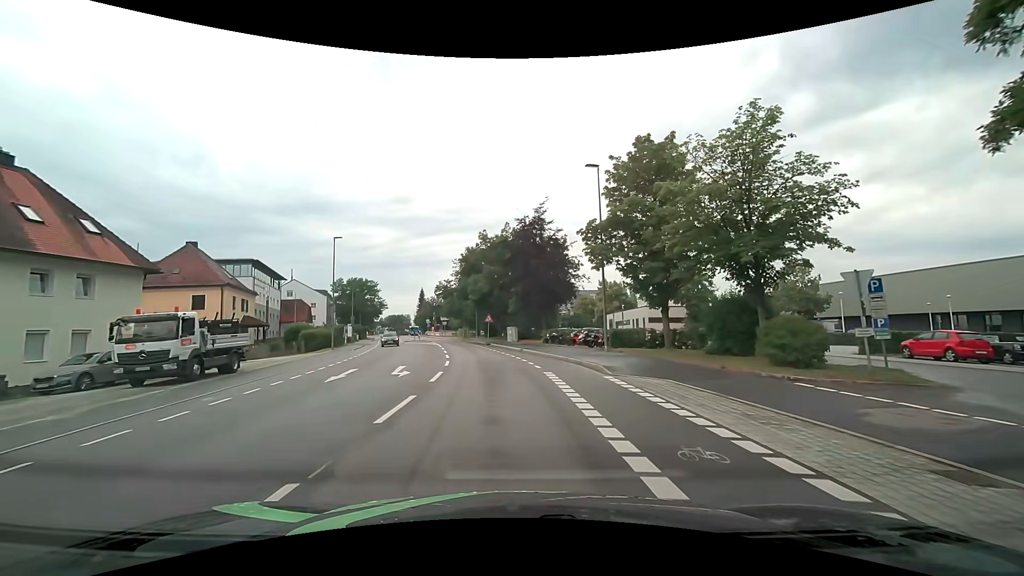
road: tertiary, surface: asphalt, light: Day
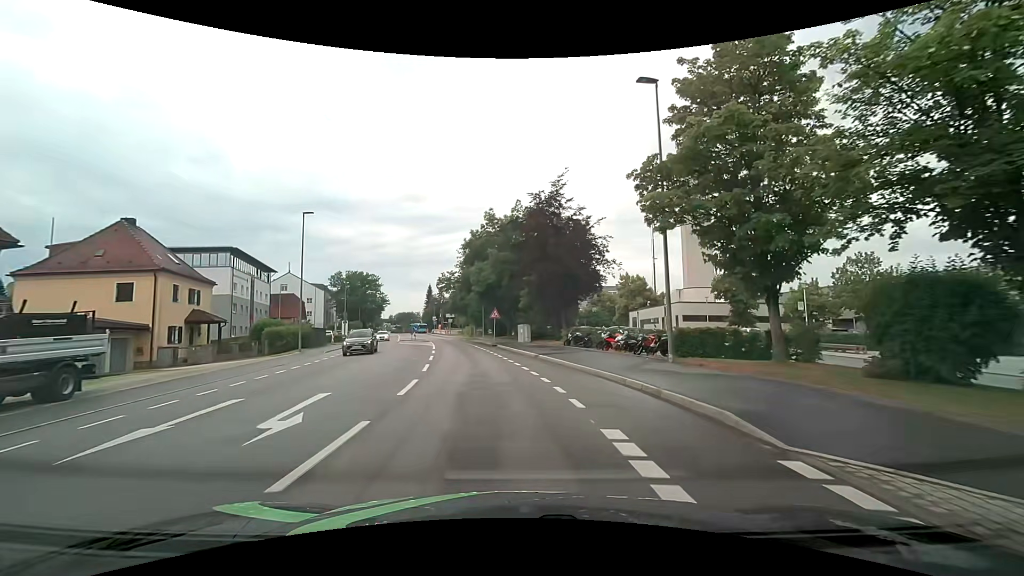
(-0.1, +9.3) m; -2°
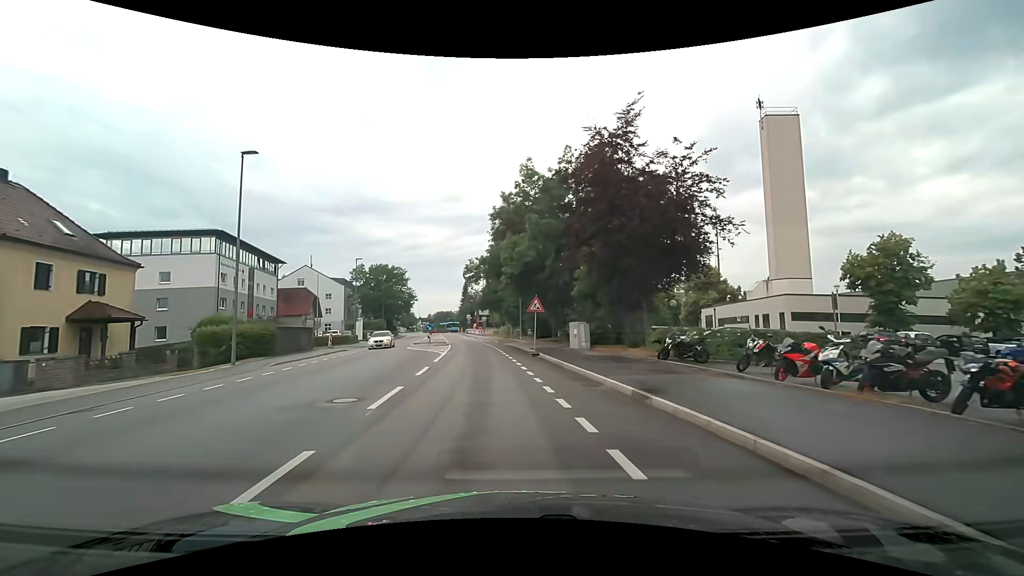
(-0.4, +13.9) m; -4°
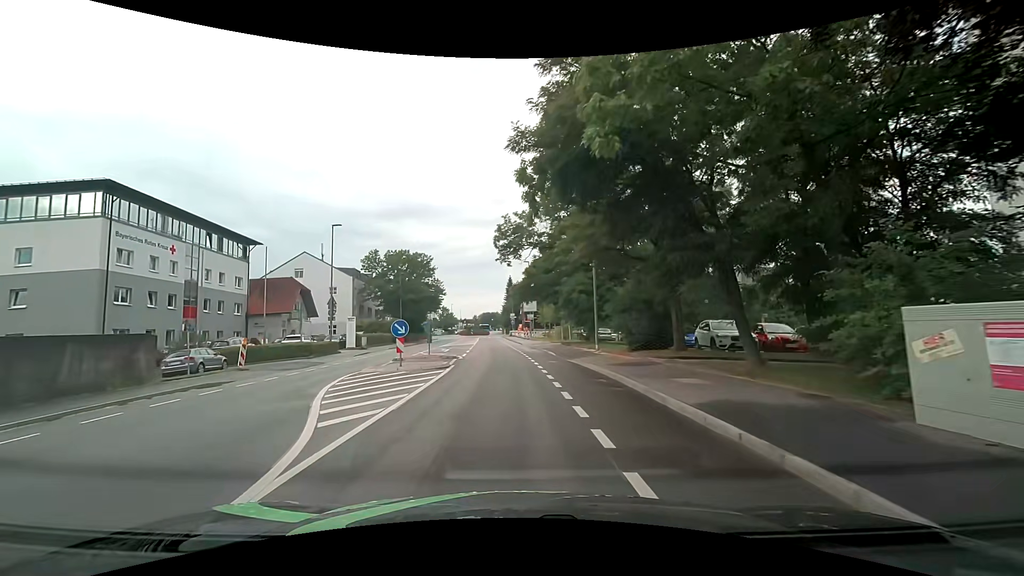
(-1.0, +23.0) m; -5°
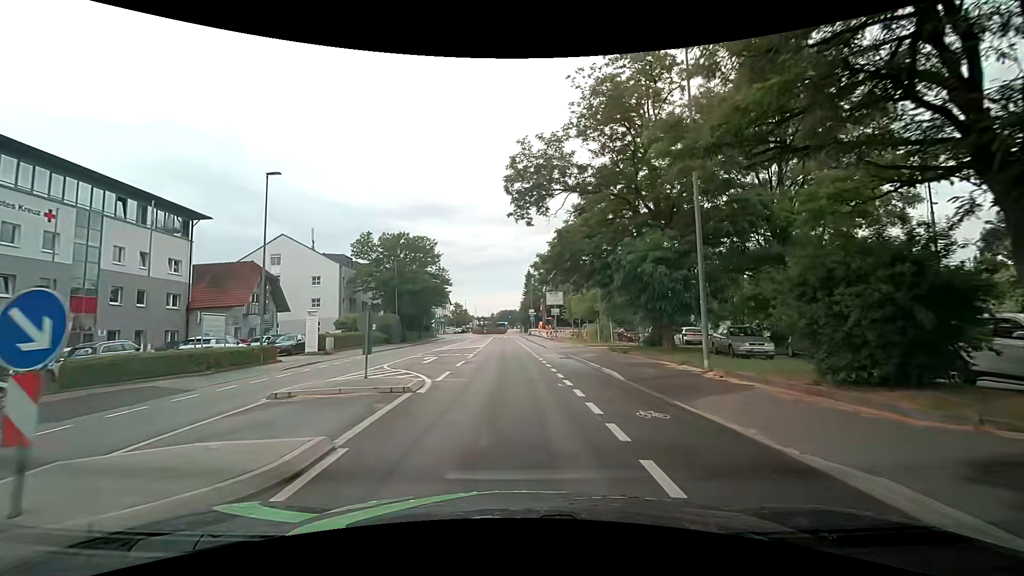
(-0.3, +13.7) m; -3°
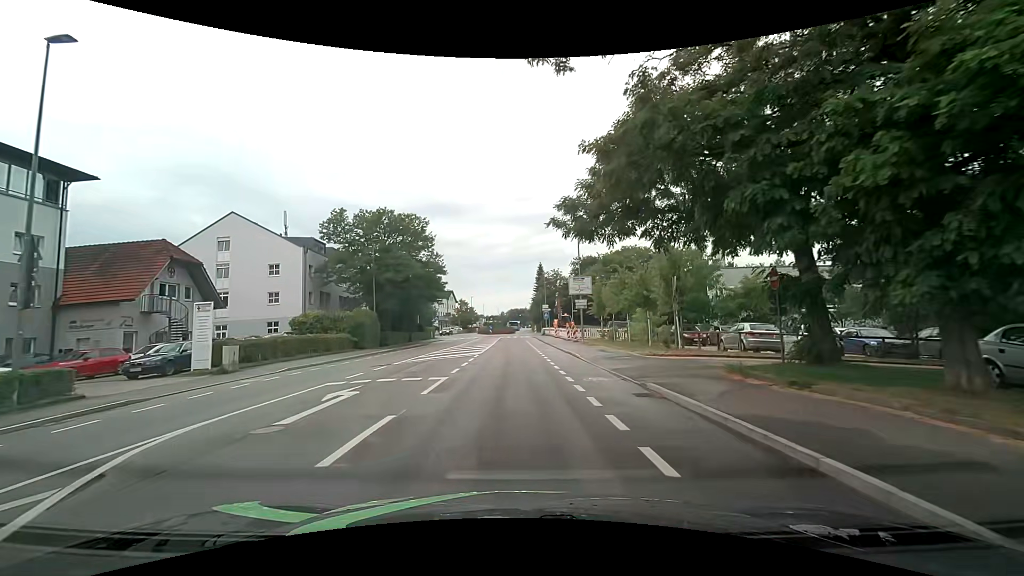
(0.0, +13.6) m; -1°
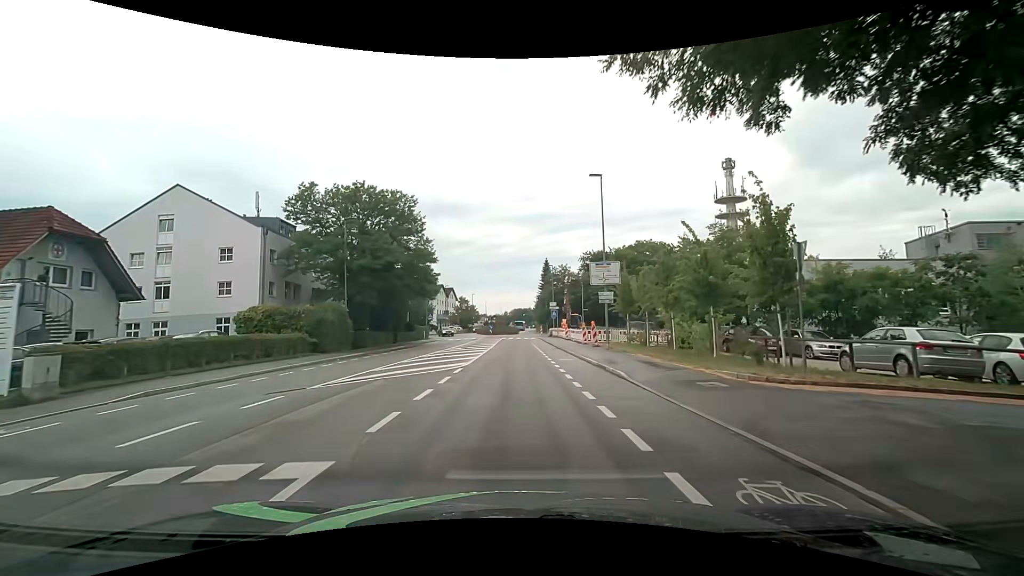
(-0.1, +9.1) m; -1°
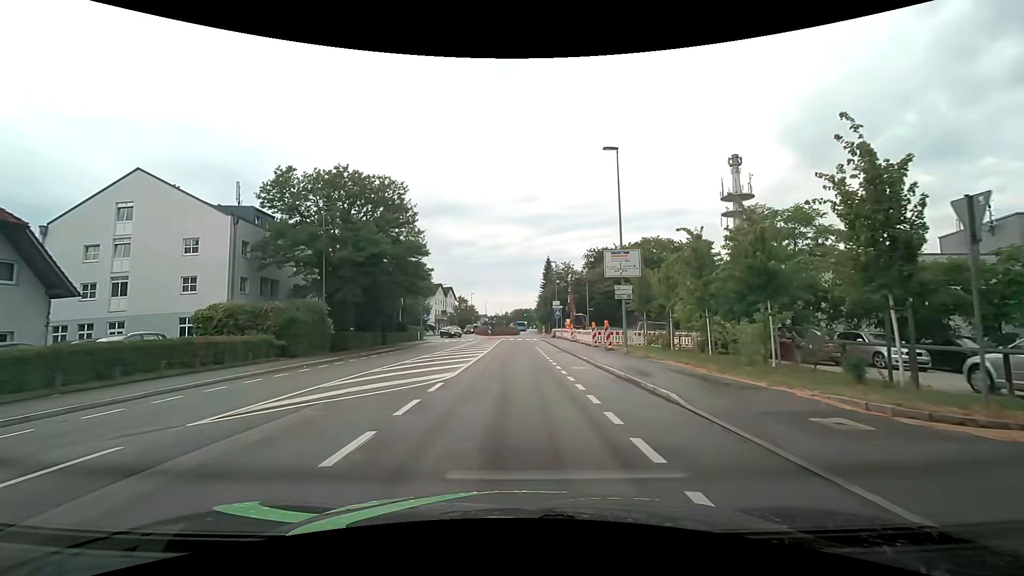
(0.0, +4.5) m; 0°
